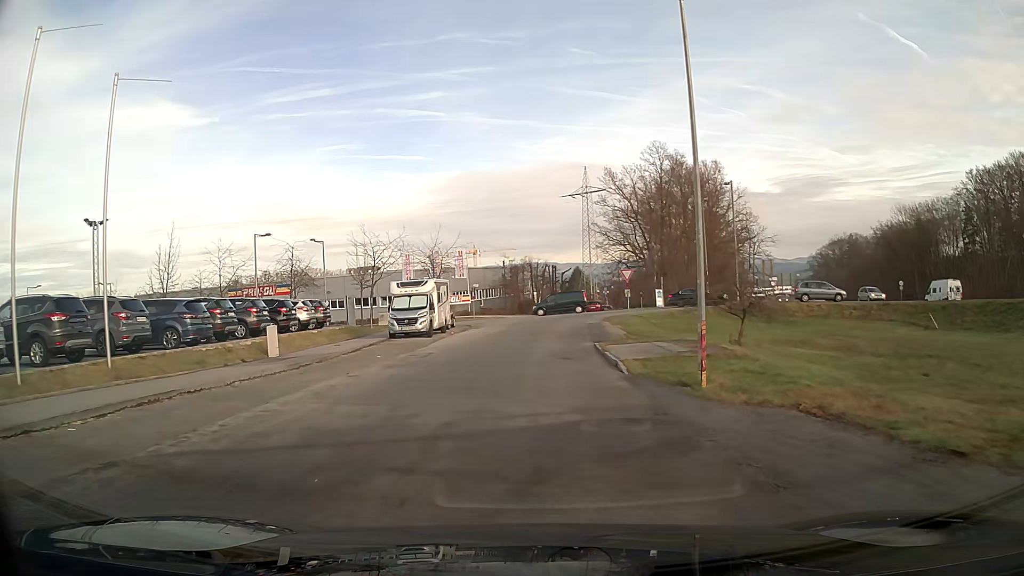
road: secondary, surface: asphalt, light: Day
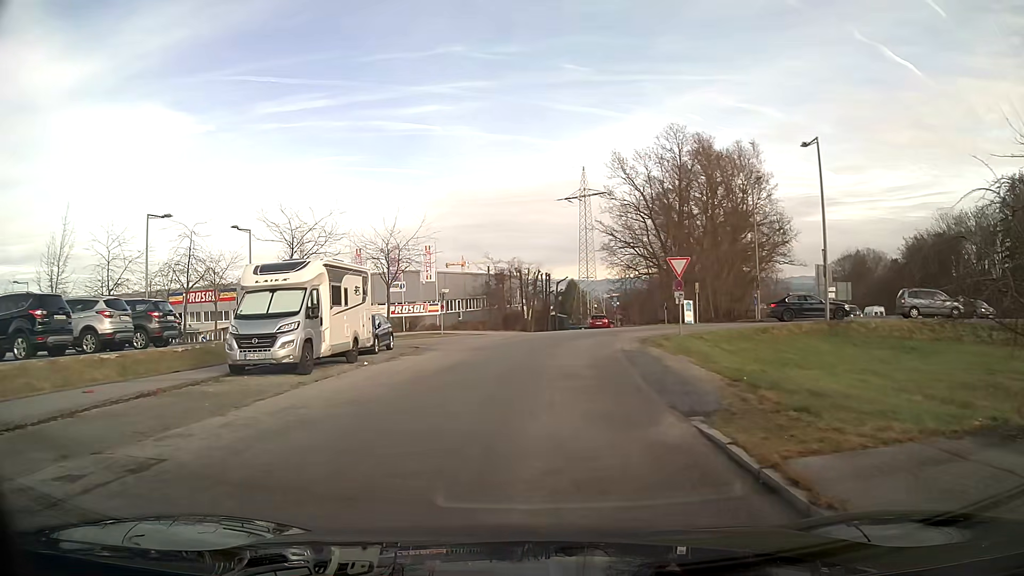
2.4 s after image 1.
(+0.1, +16.7) m; +1°
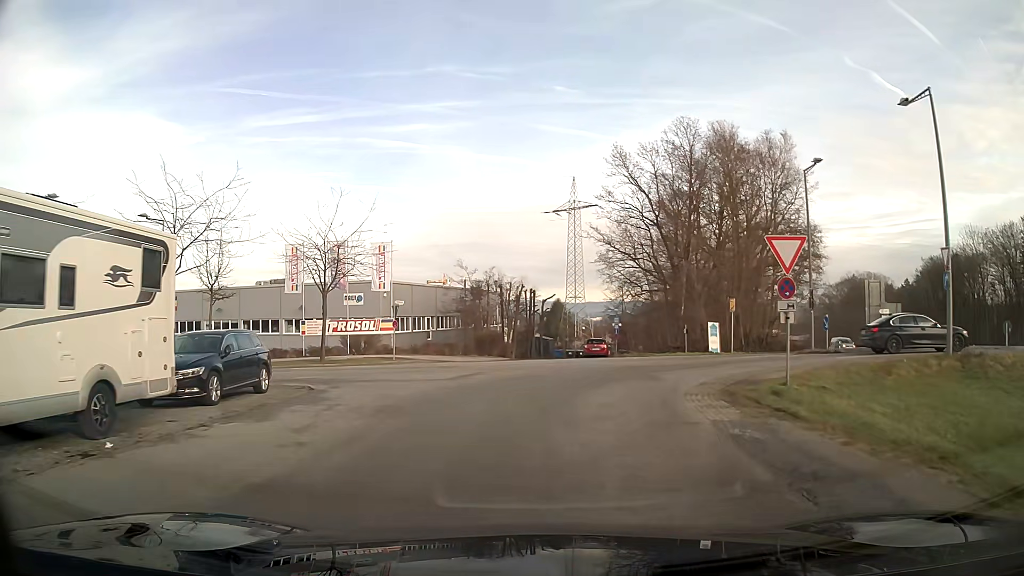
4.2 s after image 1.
(+0.1, +11.6) m; +2°
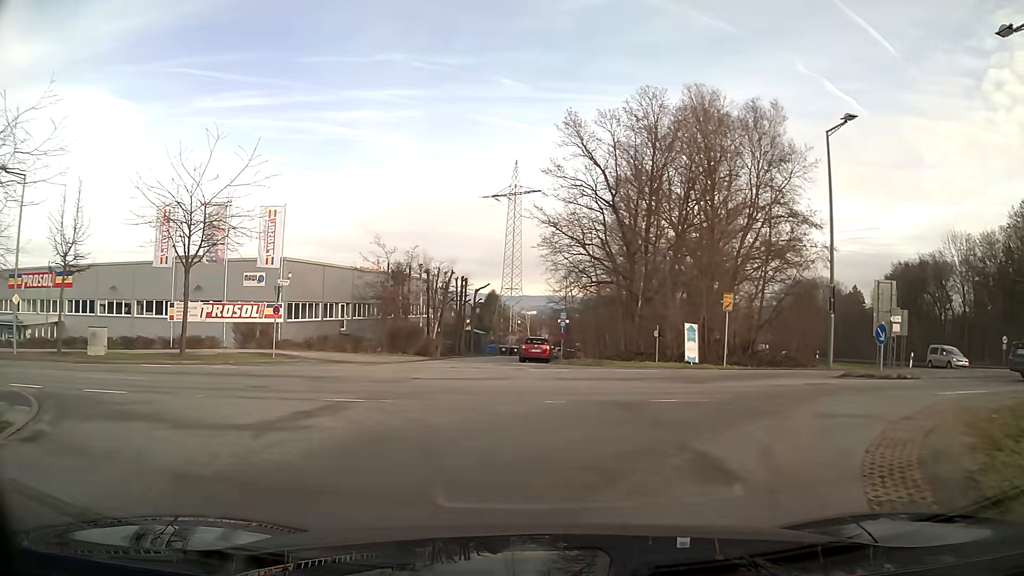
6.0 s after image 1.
(+0.4, +9.0) m; +7°
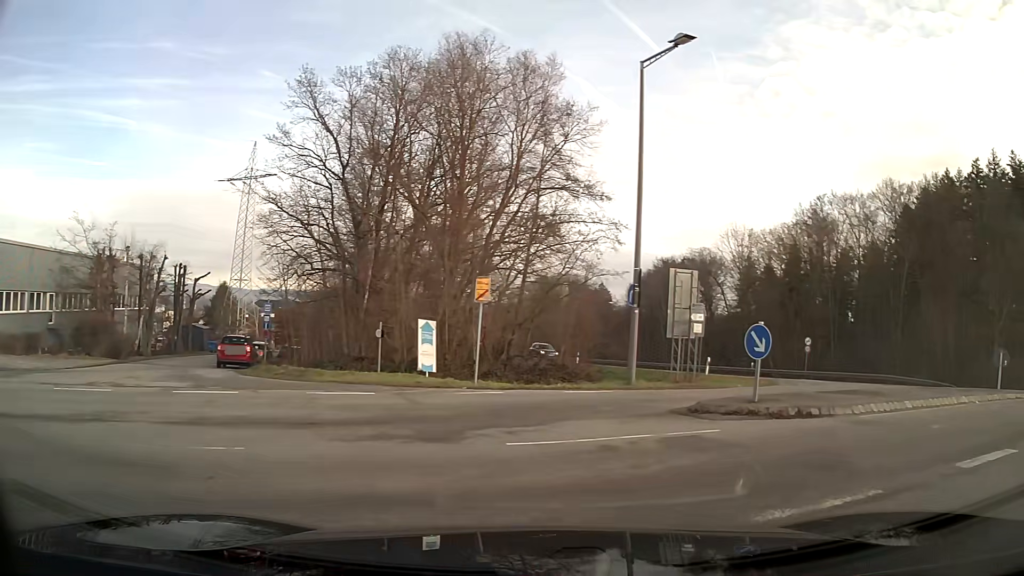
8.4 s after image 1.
(+1.3, +7.8) m; +27°
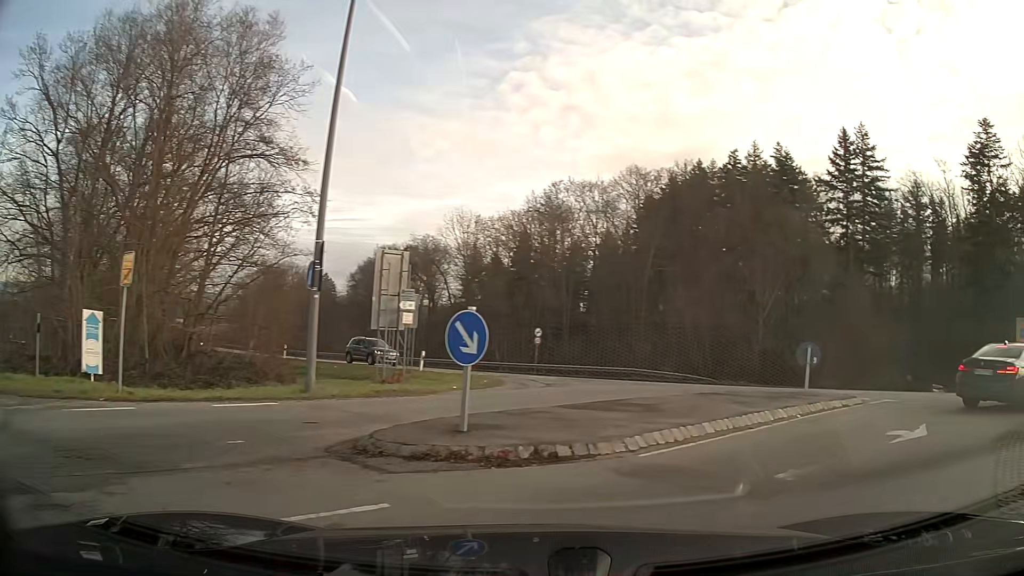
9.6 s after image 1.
(+0.9, +4.3) m; +23°
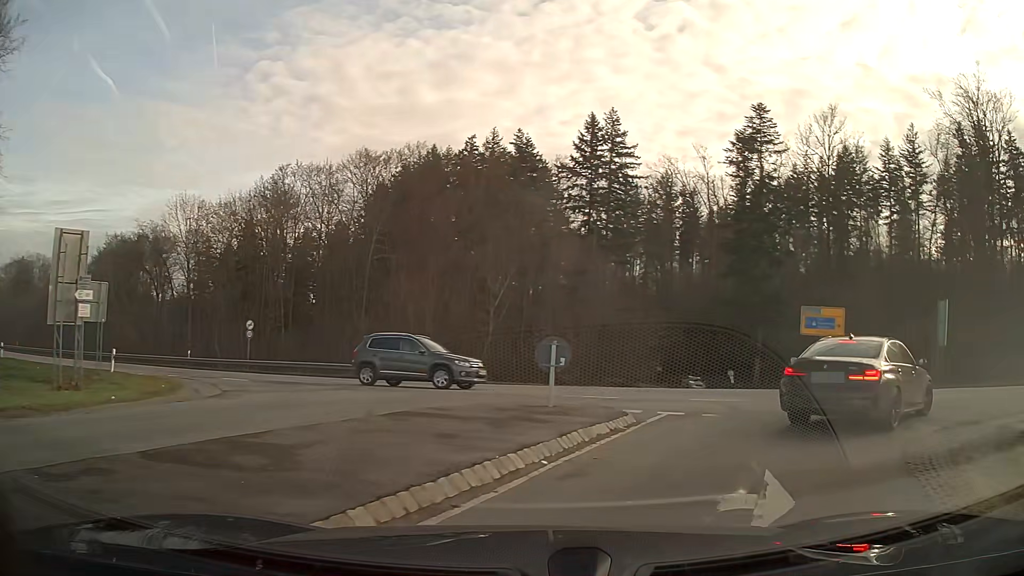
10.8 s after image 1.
(+0.8, +4.3) m; +19°
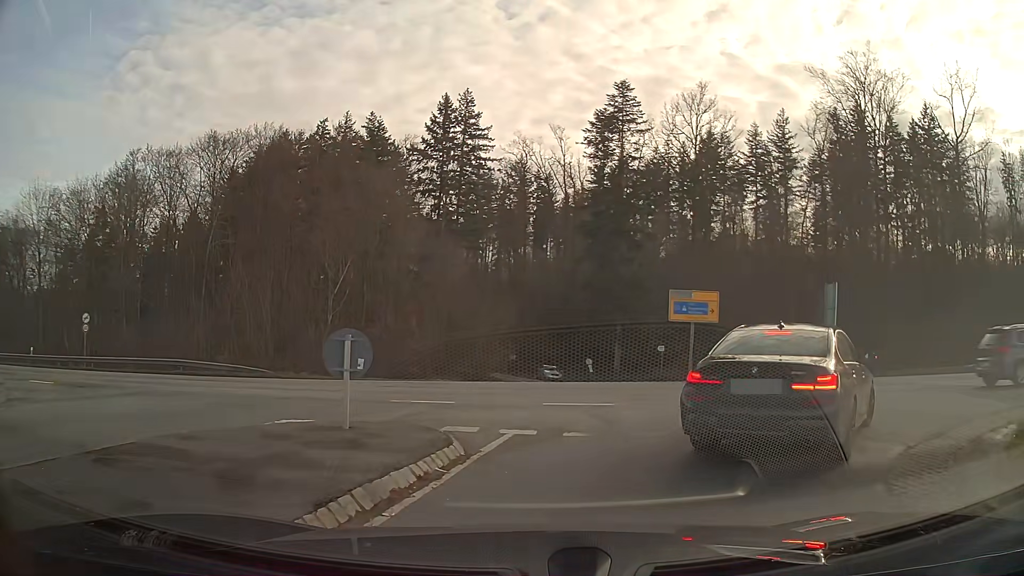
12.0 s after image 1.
(+0.4, +3.2) m; +12°
(+3, +9) (+12, +14) (+22, +14) (+32, +14) (+42, +14) (+52, +14) (+62, +15) (+72, +15) (+82, +16) (+92, +16) m
